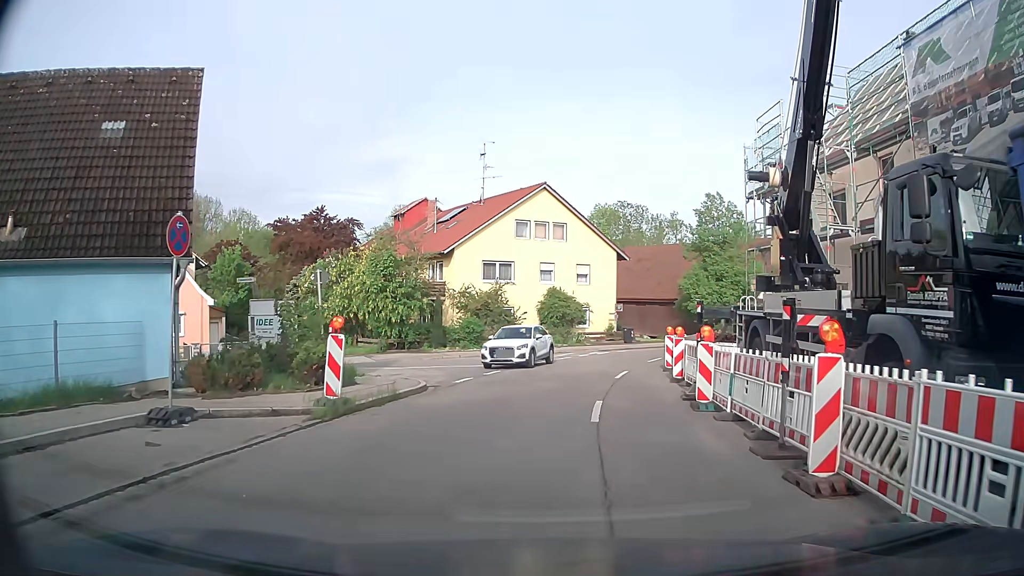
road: tertiary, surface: asphalt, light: Day
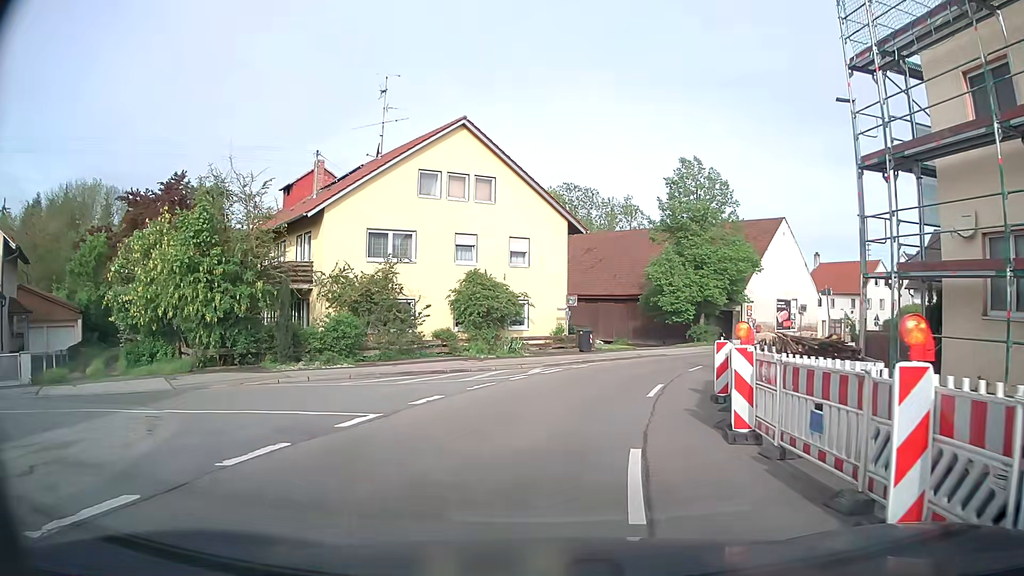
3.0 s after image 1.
(+0.6, +14.3) m; +5°
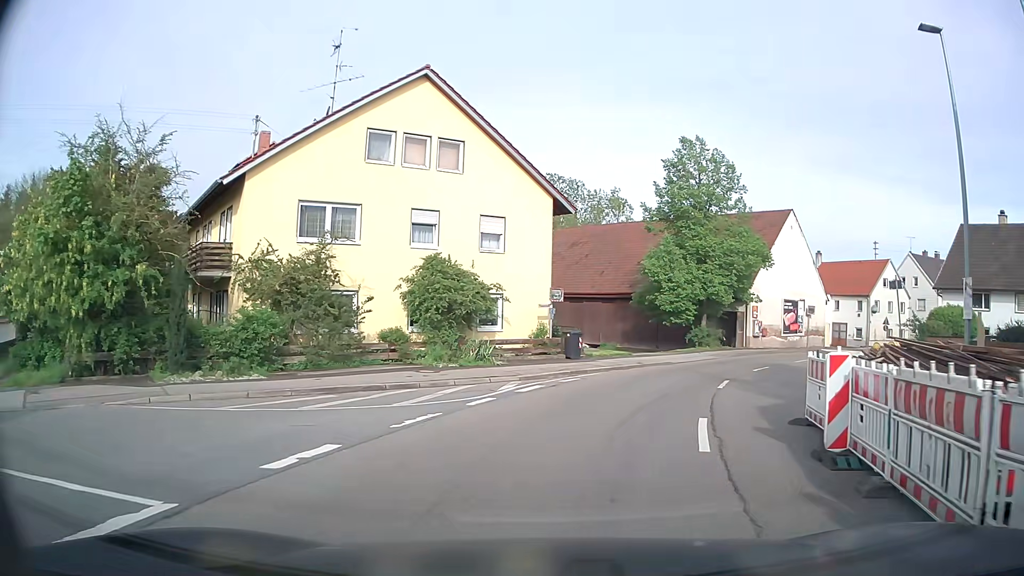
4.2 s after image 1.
(-0.1, +6.2) m; +1°
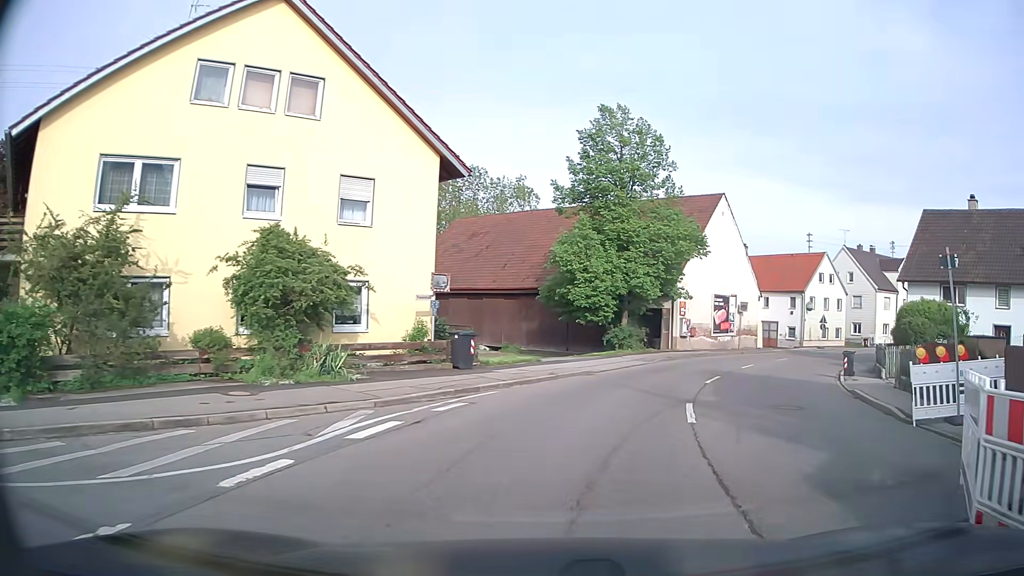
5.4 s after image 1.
(+0.4, +6.6) m; +8°
(+2, +10) (+5, +19) (+10, +28) (+15, +37) (+21, +44) (+29, +51) (+37, +56) (+46, +61) (+55, +65) (+65, +68) m
